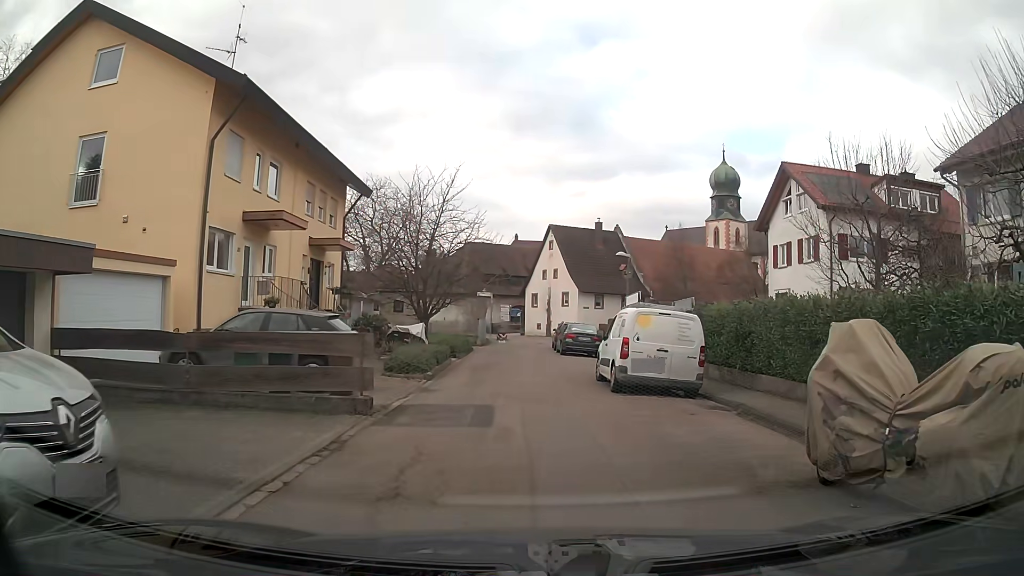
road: residential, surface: asphalt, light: Day
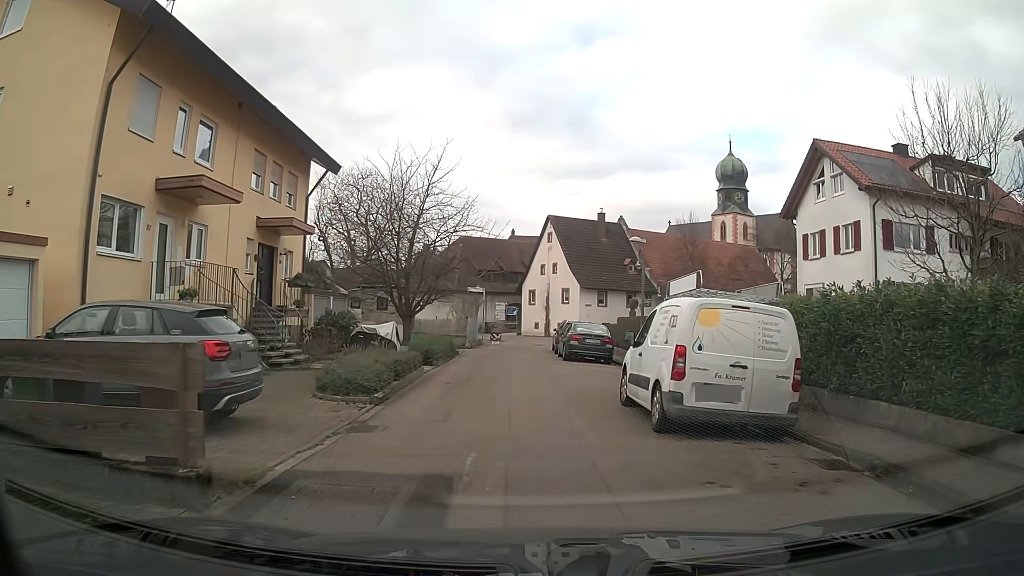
(-0.1, +5.2) m; -1°
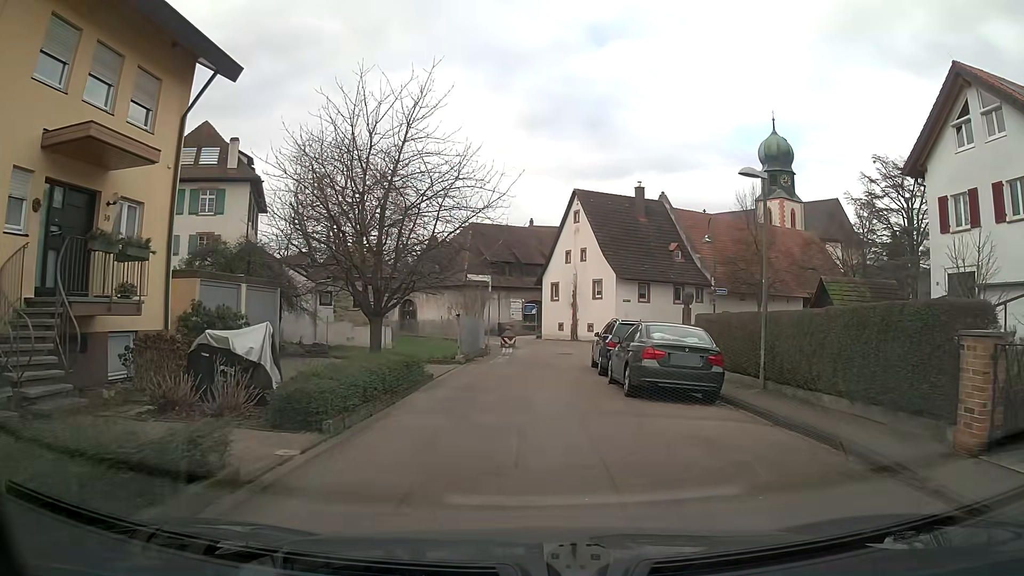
(-0.3, +11.9) m; -2°
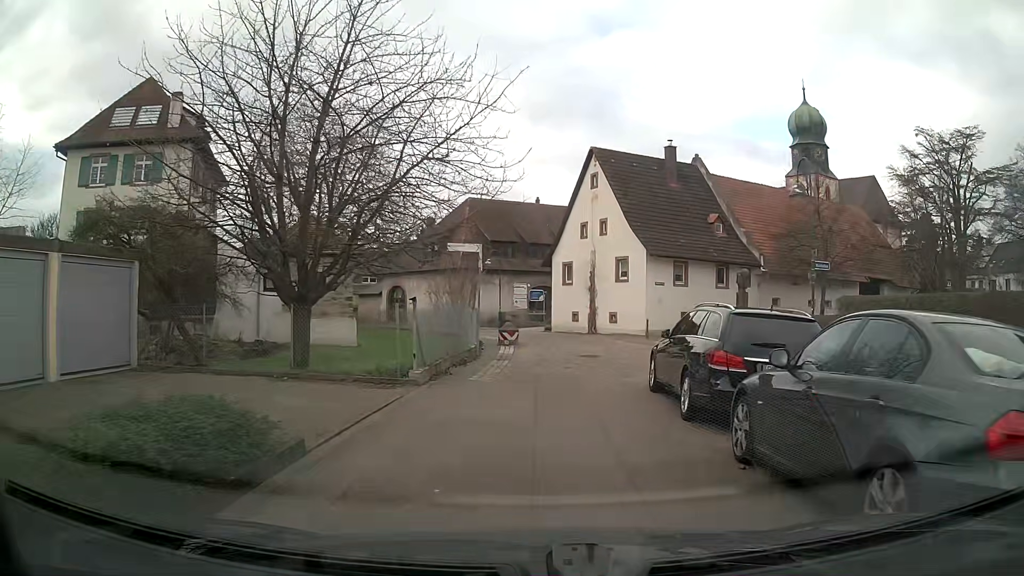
(-0.1, +9.2) m; -1°
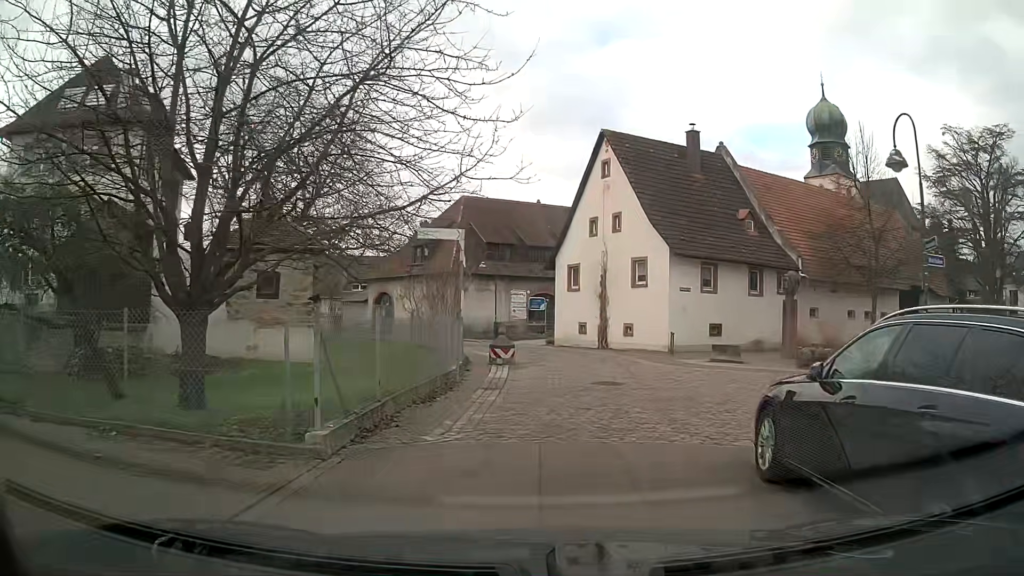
(0.0, +5.6) m; -1°
